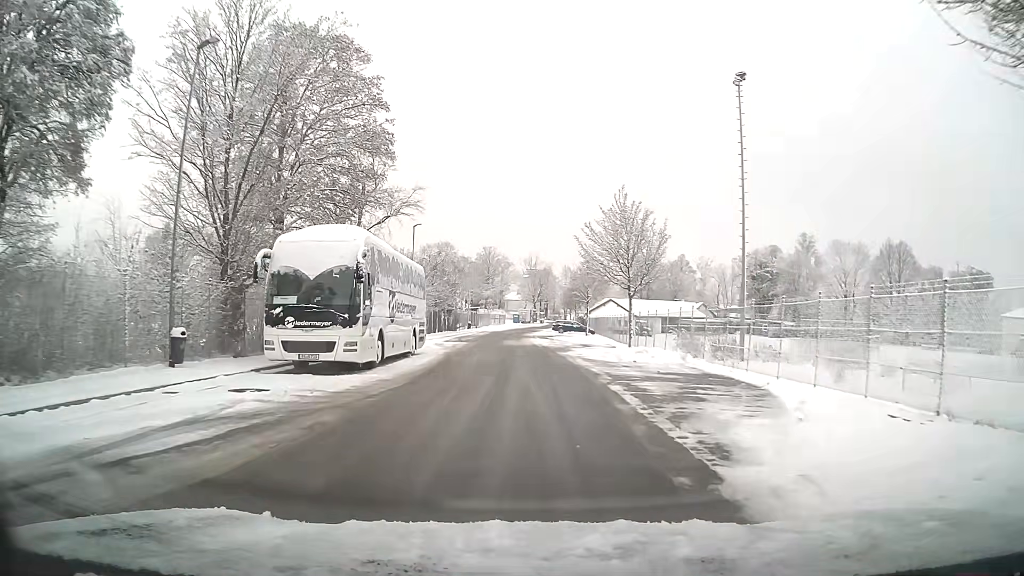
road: residential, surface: asphalt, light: Day
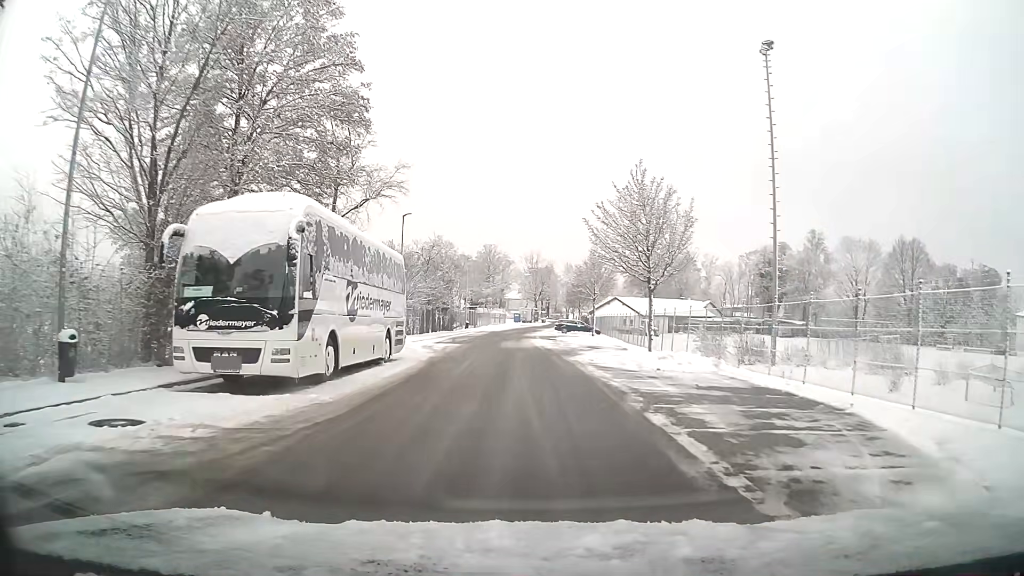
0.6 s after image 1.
(0.0, +4.7) m; 0°
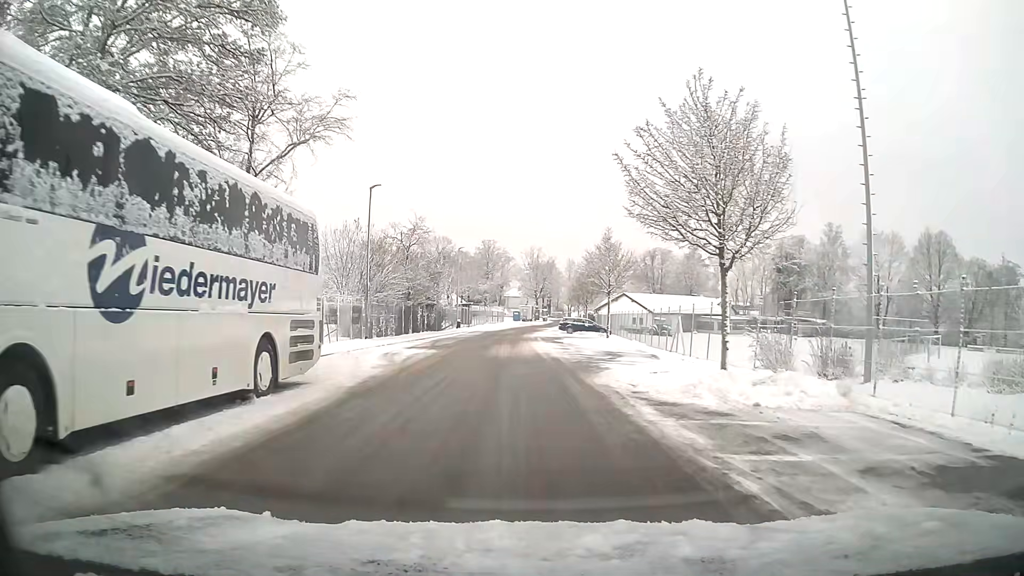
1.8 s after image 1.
(0.0, +9.4) m; 0°
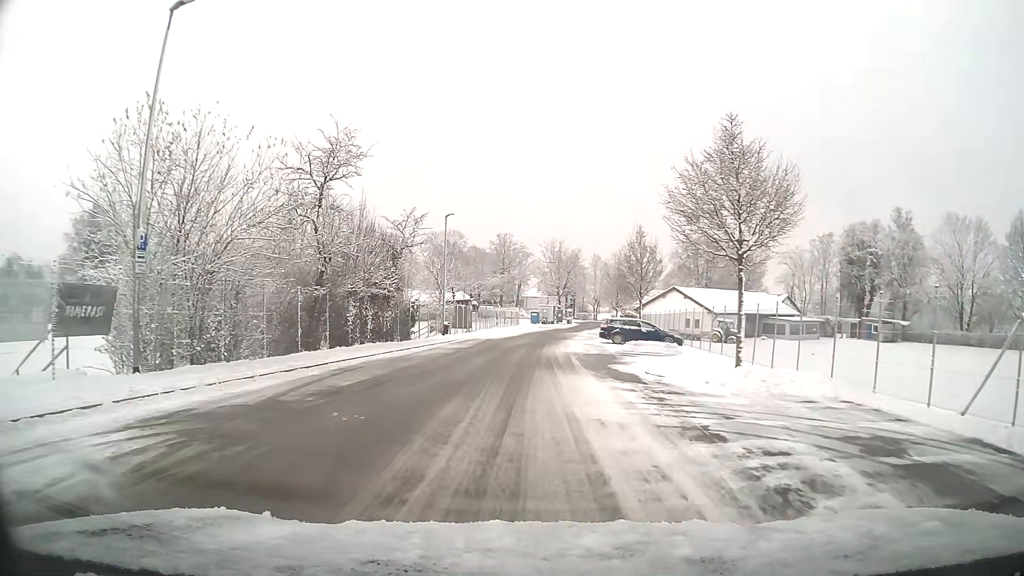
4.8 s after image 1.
(-0.2, +23.2) m; -2°
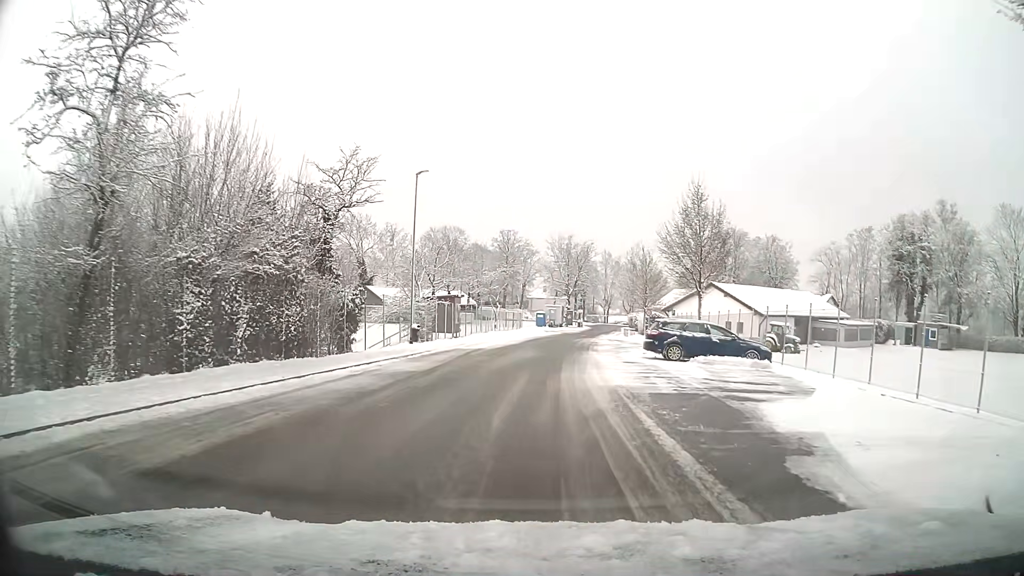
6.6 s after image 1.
(-0.1, +14.2) m; 0°
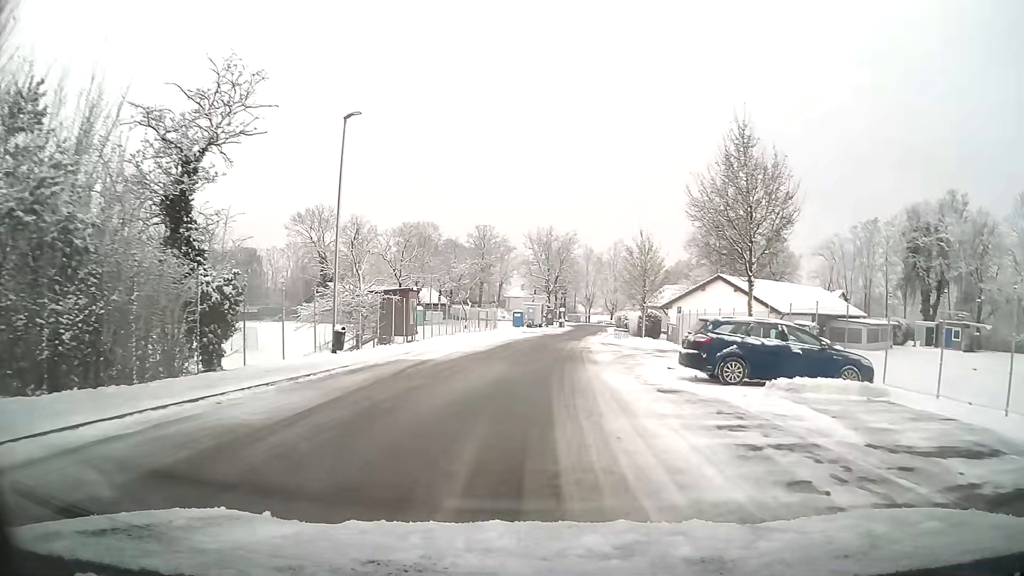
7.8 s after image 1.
(+0.2, +9.5) m; +2°
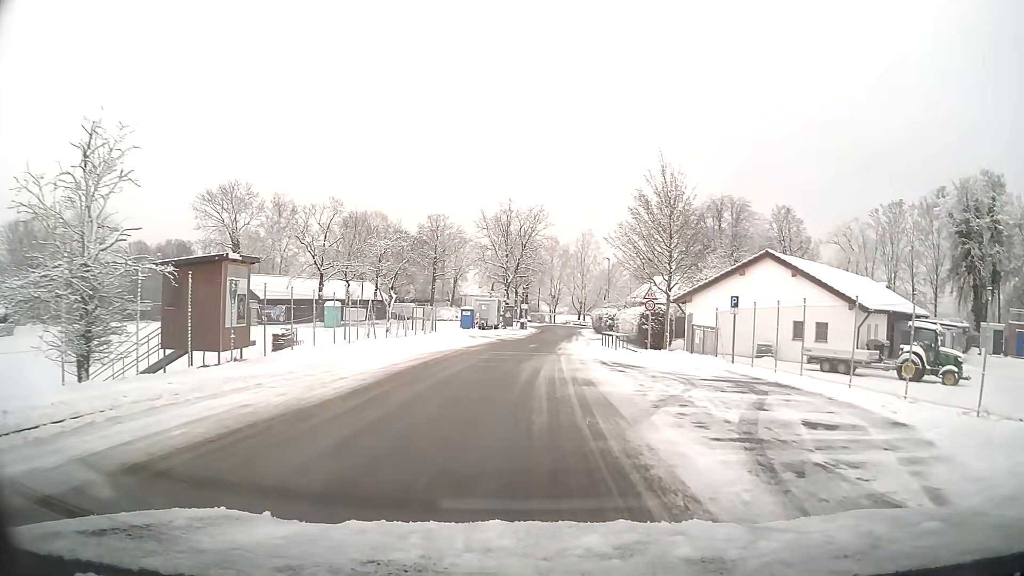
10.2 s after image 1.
(+0.6, +19.1) m; +3°
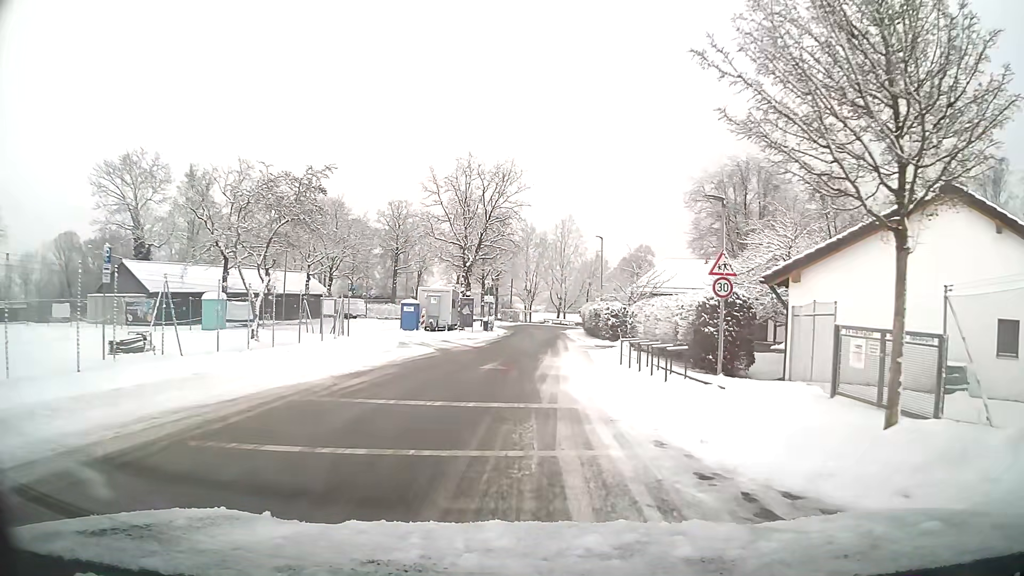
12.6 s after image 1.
(+0.3, +18.5) m; +2°
(0, +10) (0, +20) (0, +30) (+1, +40) (+1, +50) (+1, +60) (+6, +68) (+16, +67) (+25, +62) (+33, +57) m
